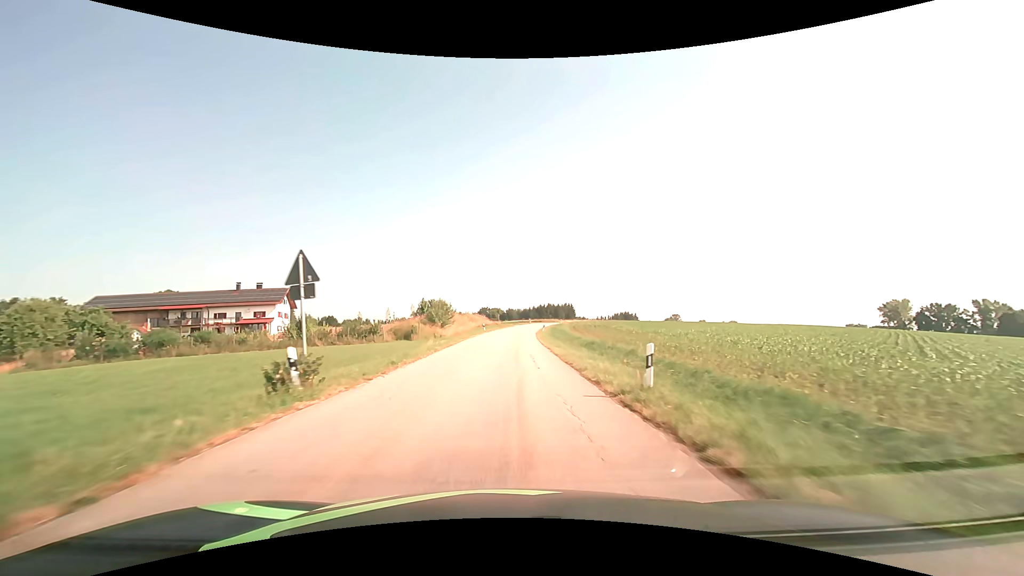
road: tertiary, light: Day
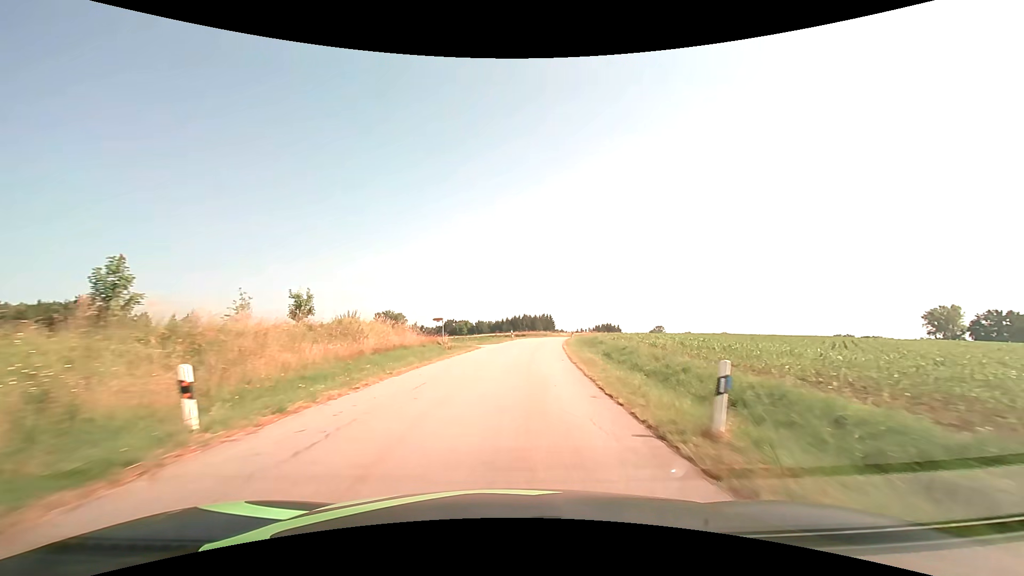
(+1.2, +53.0) m; +3°
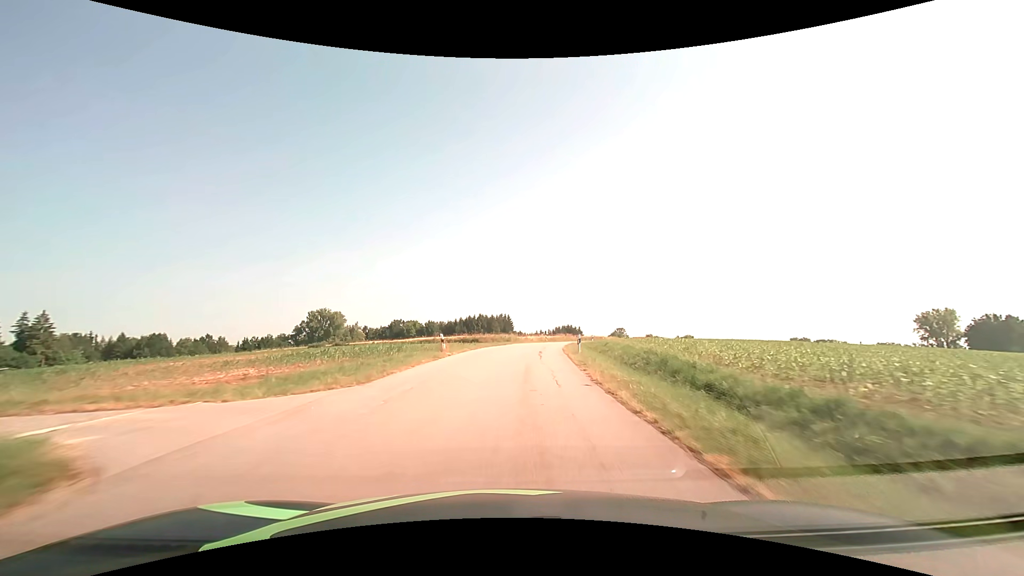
(+1.5, +31.7) m; +5°
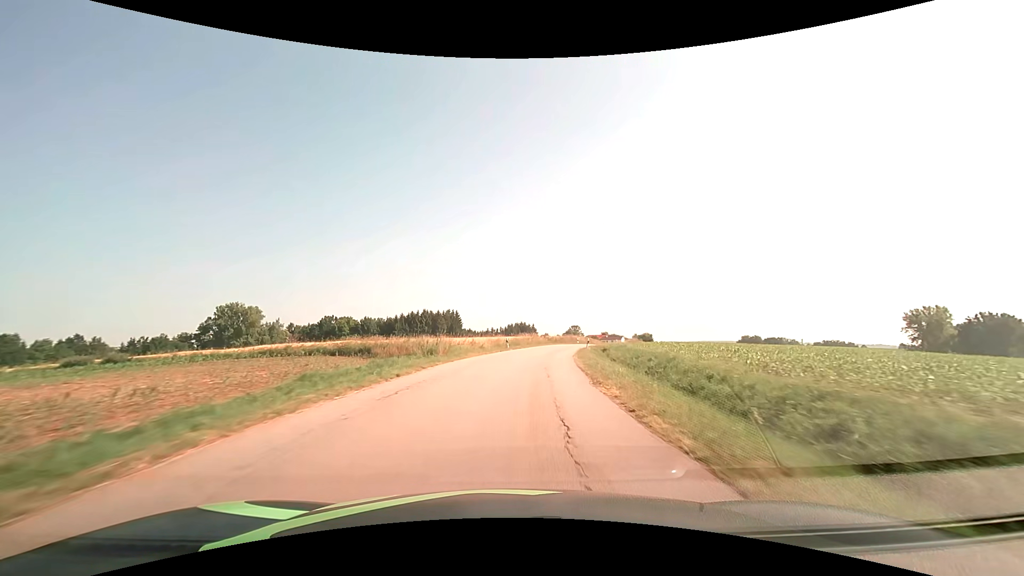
(+1.3, +31.8) m; +5°
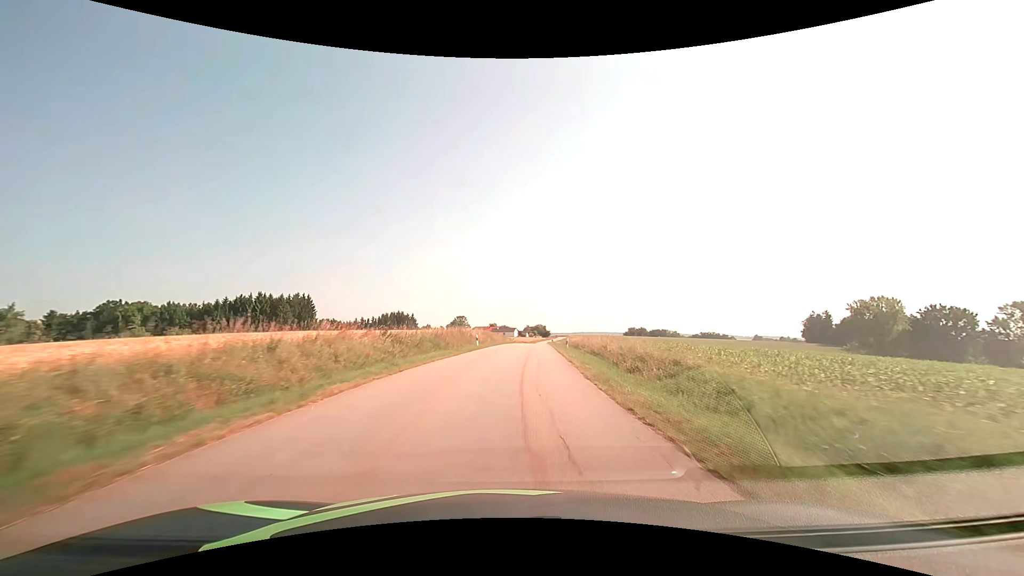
(+4.4, +45.3) m; +14°
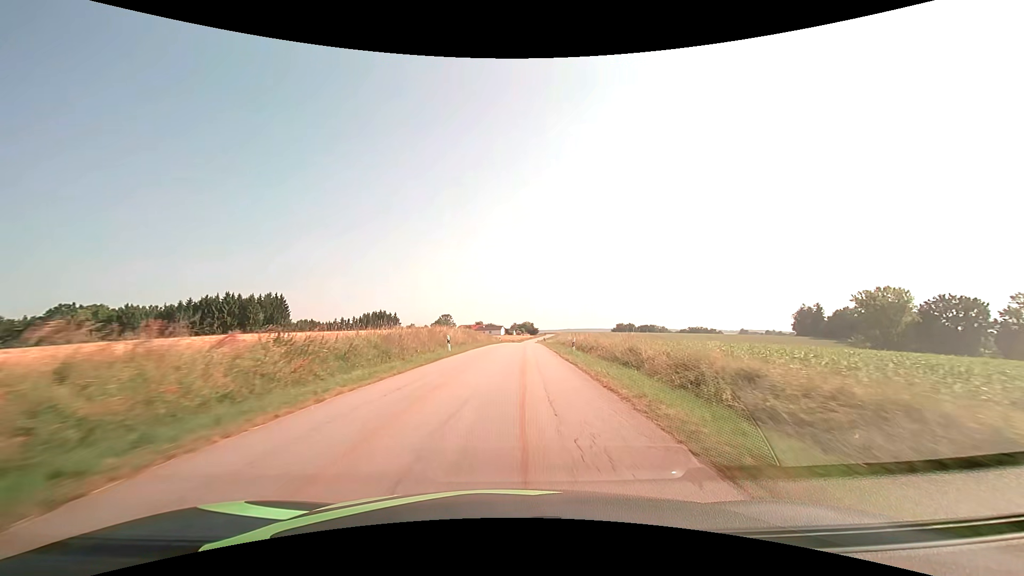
(+0.1, +9.0) m; +1°
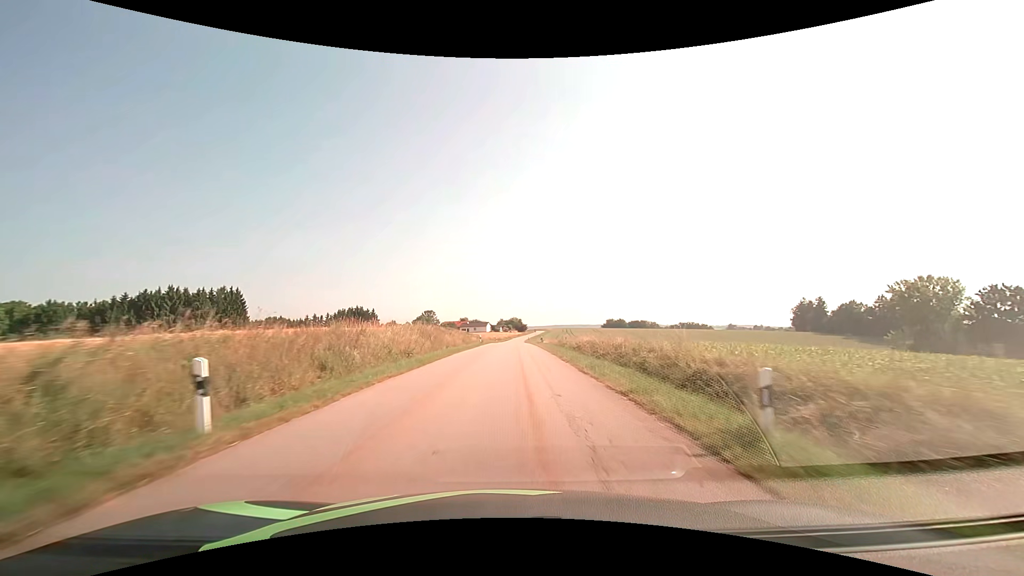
(+0.4, +21.8) m; +2°
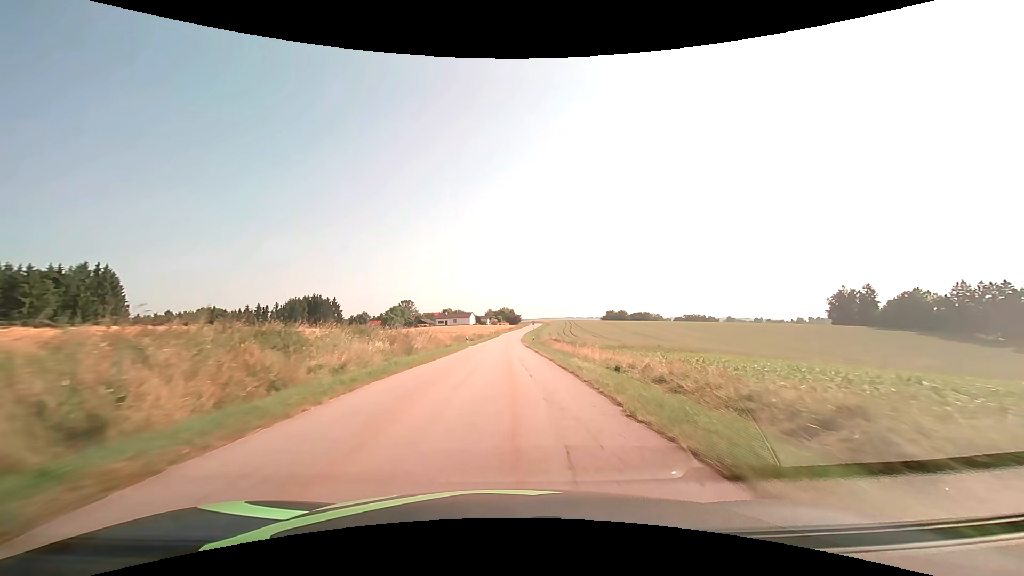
(+0.5, +54.6) m; +1°
(0, +10) (0, +20) (0, +30) (0, +40) (0, +50) (0, +60) (0, +70) (0, +80) (0, +90) (0, +100) m
